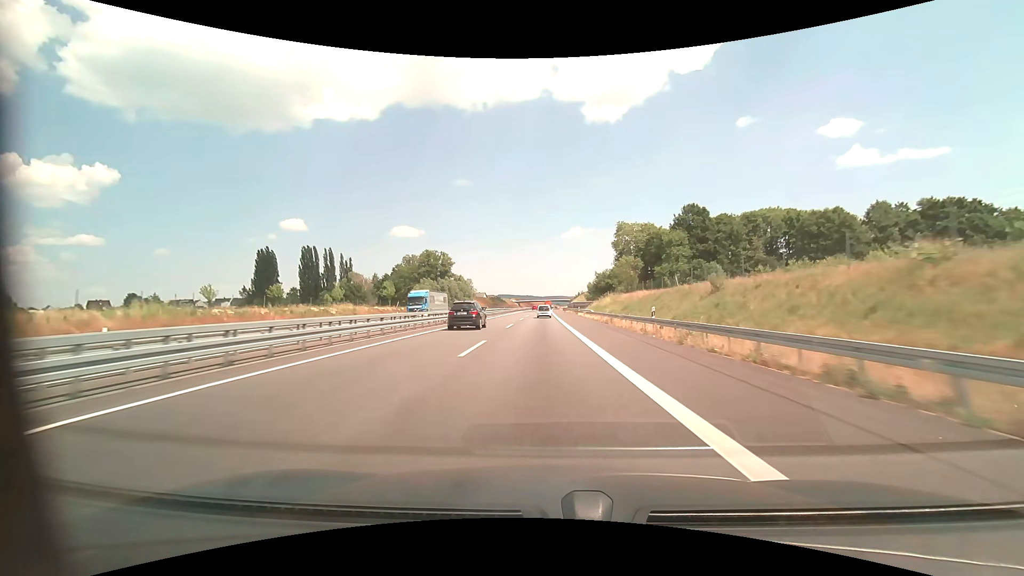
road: motorway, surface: asphalt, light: Day
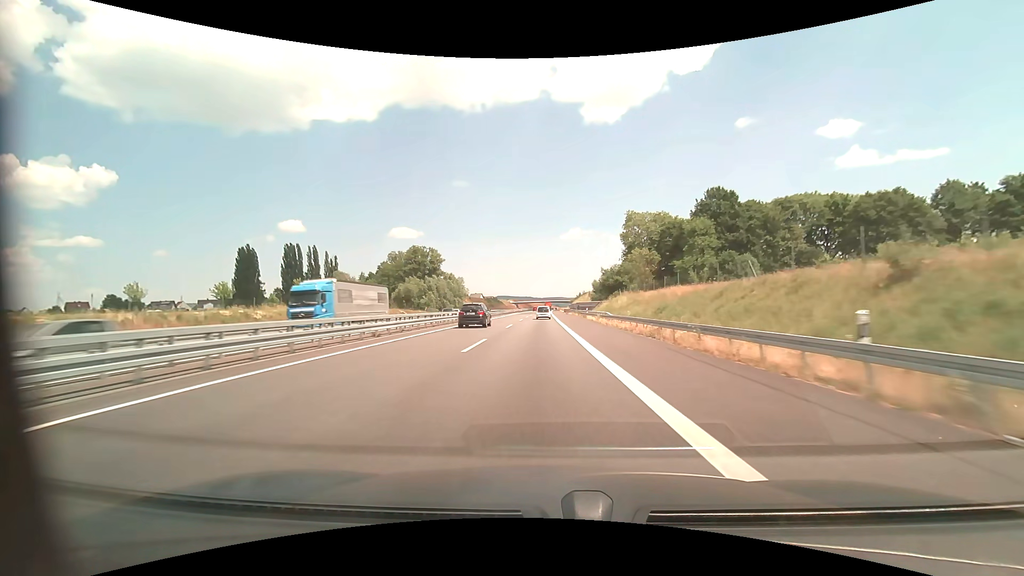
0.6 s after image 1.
(0.0, +16.5) m; 0°
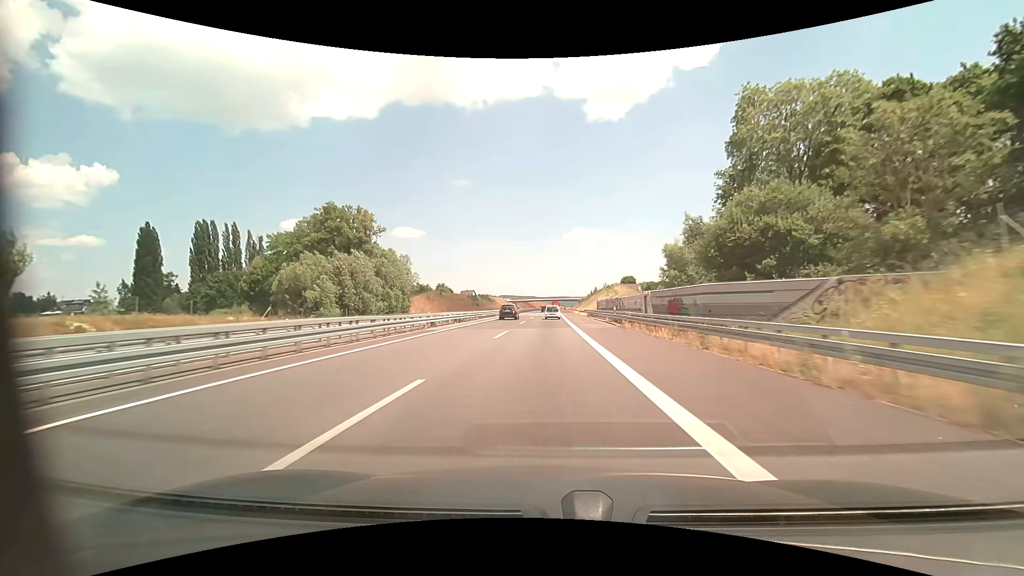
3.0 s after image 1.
(-0.3, +66.3) m; 0°
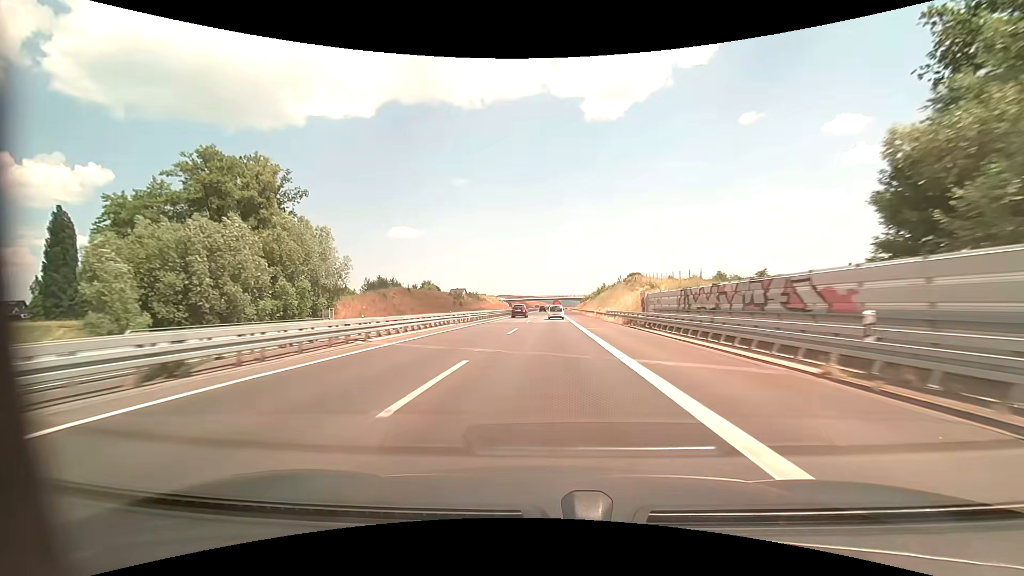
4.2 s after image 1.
(+0.1, +33.3) m; 0°
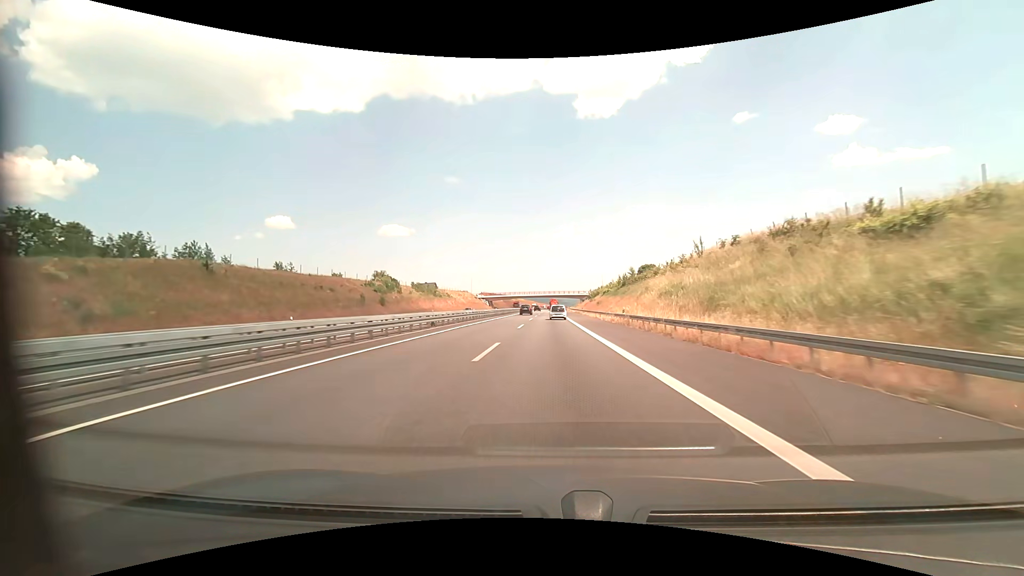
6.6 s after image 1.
(+0.5, +66.7) m; +1°
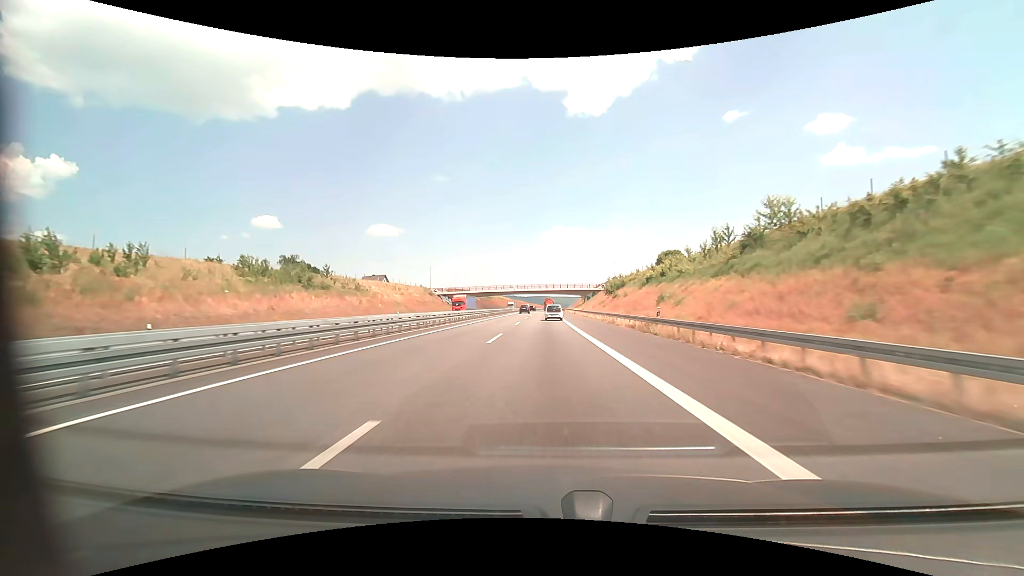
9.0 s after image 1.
(+0.6, +66.6) m; +1°
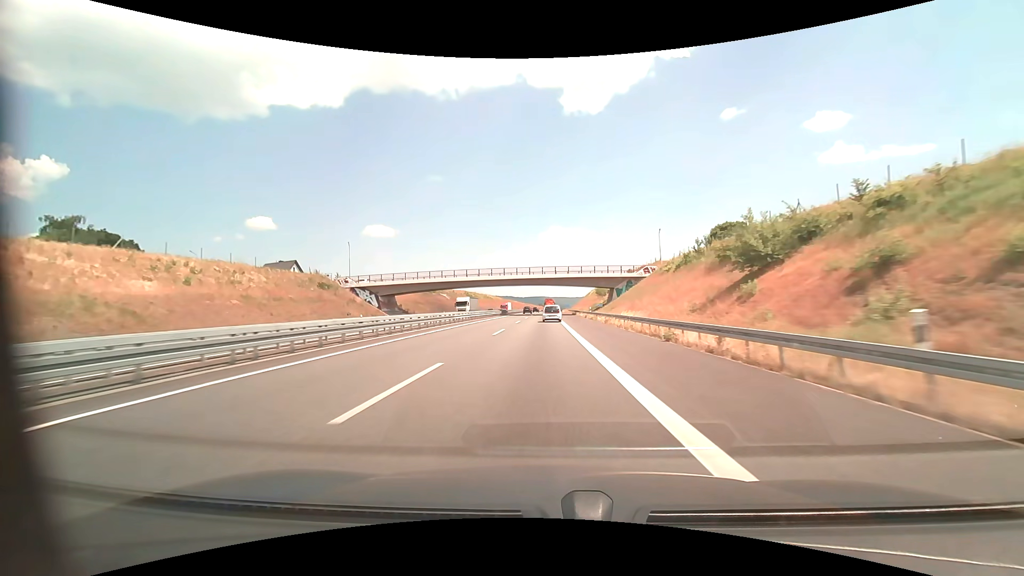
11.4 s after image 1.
(+0.4, +66.5) m; 0°
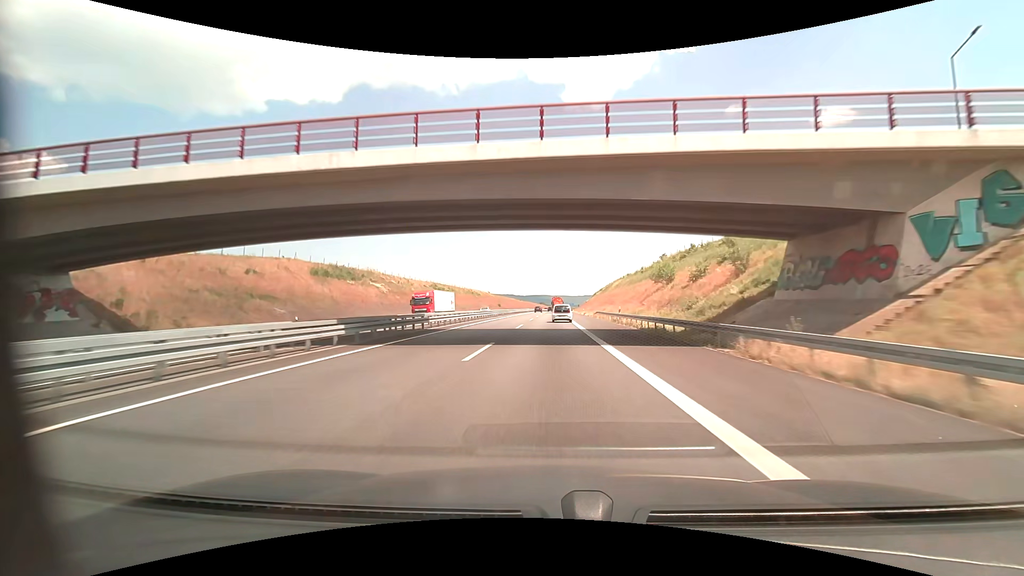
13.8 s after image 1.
(-0.3, +66.3) m; 0°
(0, +10) (0, +20) (0, +30) (0, +40) (0, +50) (0, +60) (+1, +70) (+1, +80) (+1, +90) (+1, +100) m
